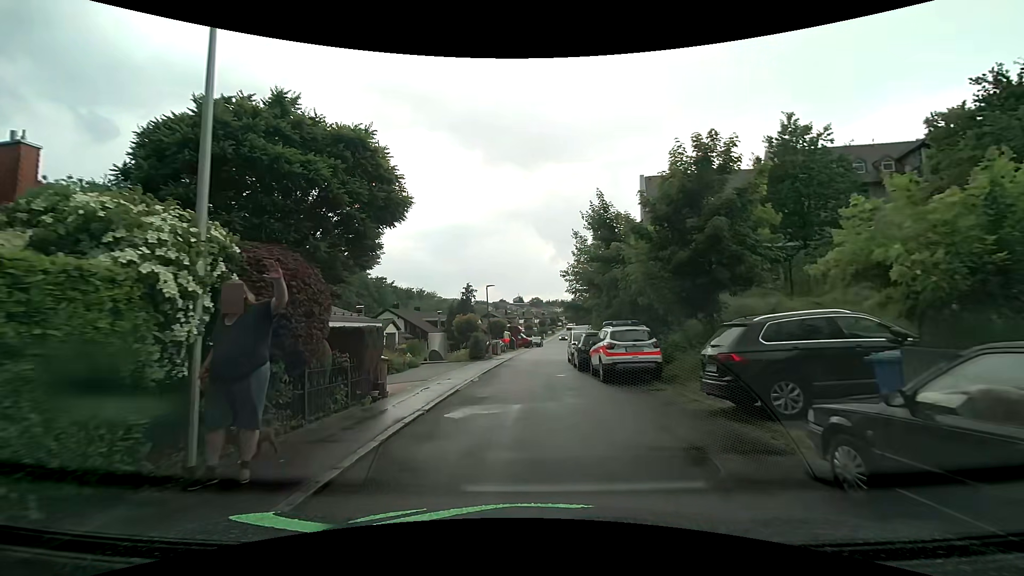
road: residential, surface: asphalt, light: Day
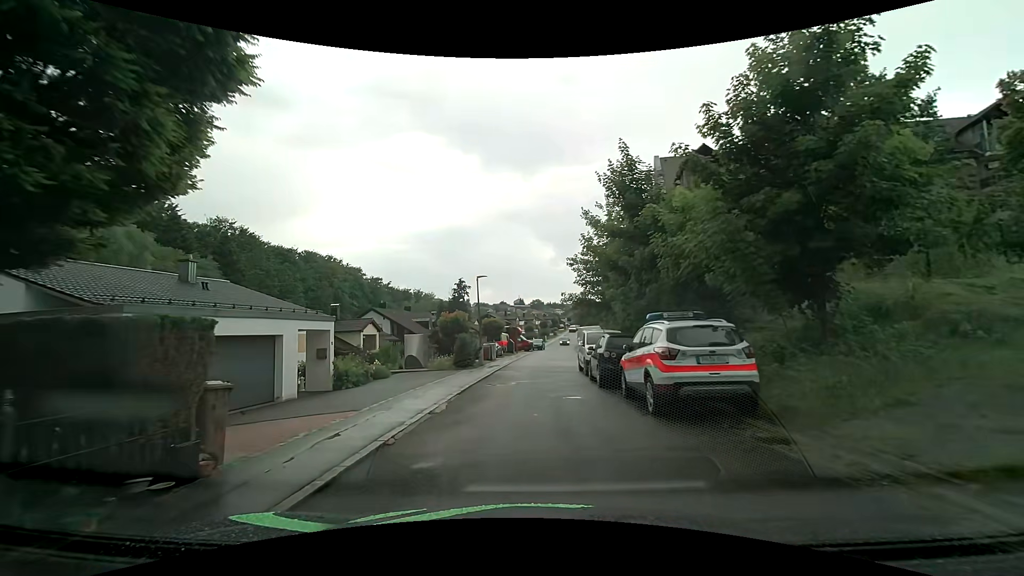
(-0.1, +6.4) m; 0°
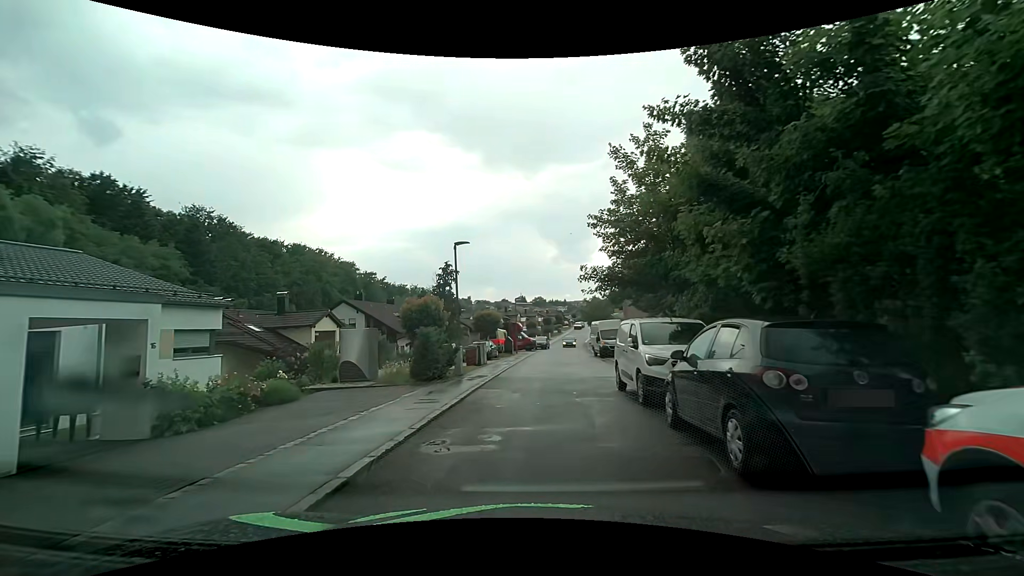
(-0.2, +9.4) m; -2°
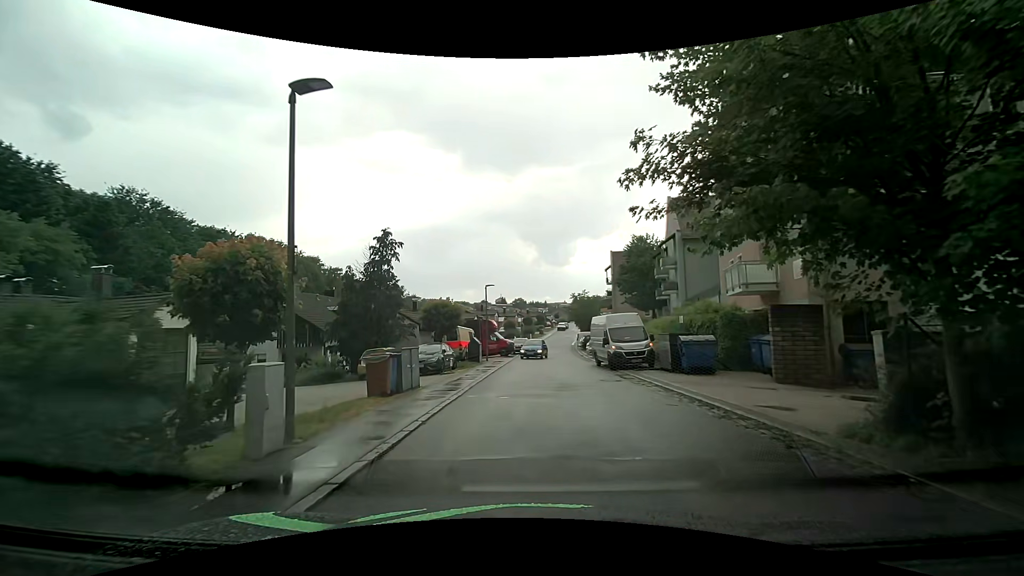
(+0.3, +12.2) m; +2°
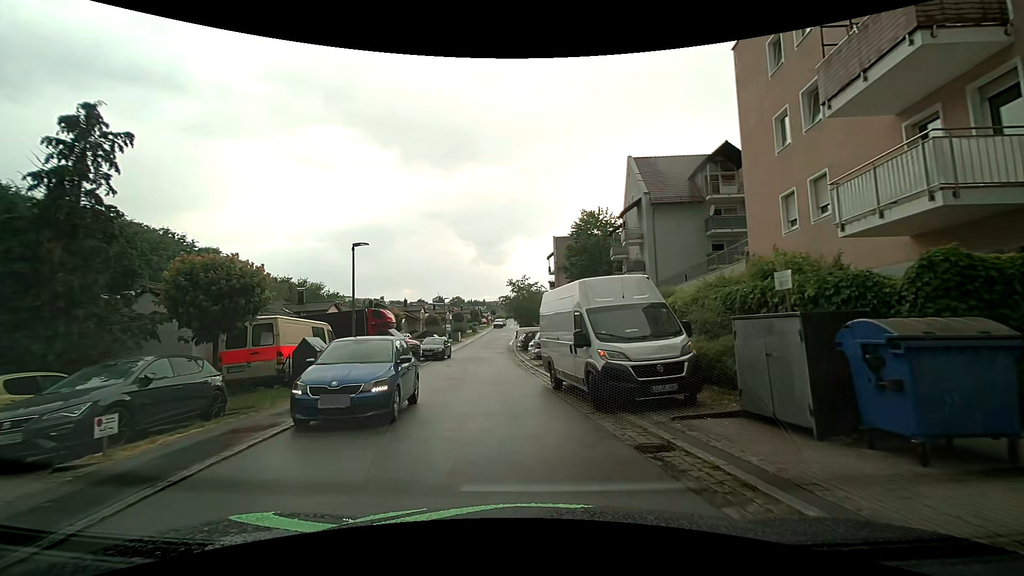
(+1.2, +14.3) m; +8°
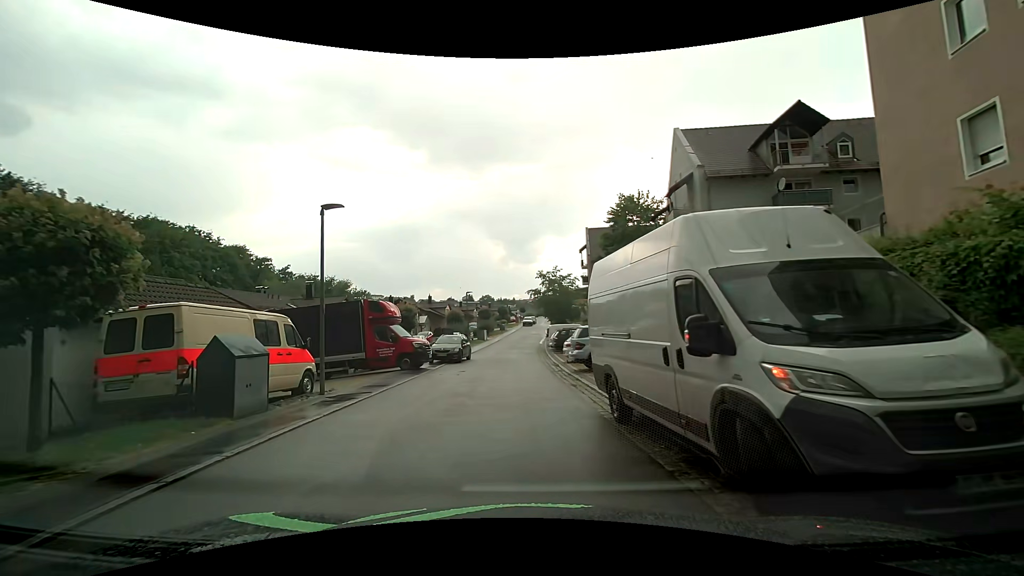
(-0.2, +5.6) m; -4°
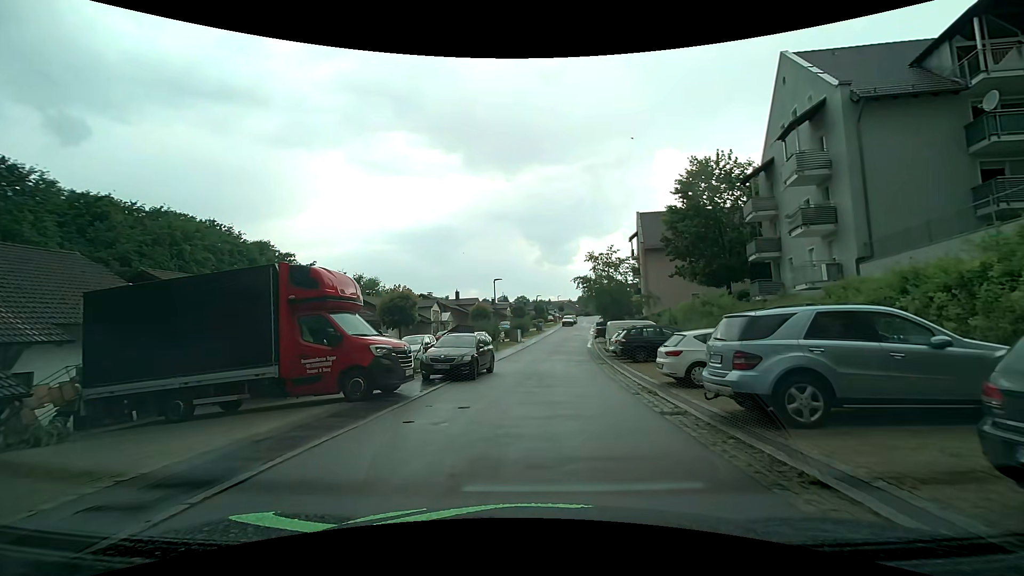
(-0.7, +10.9) m; -4°
